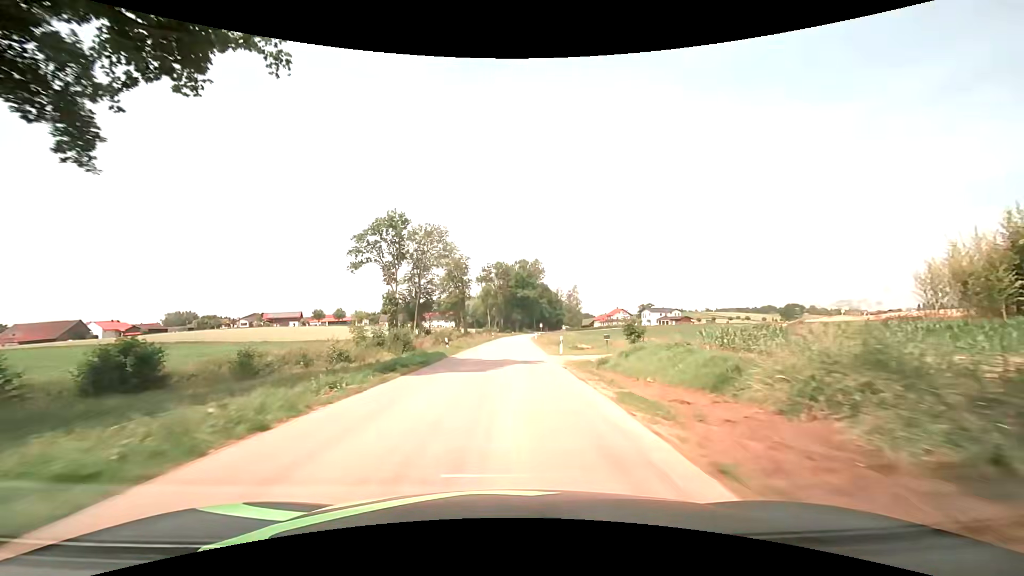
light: Day
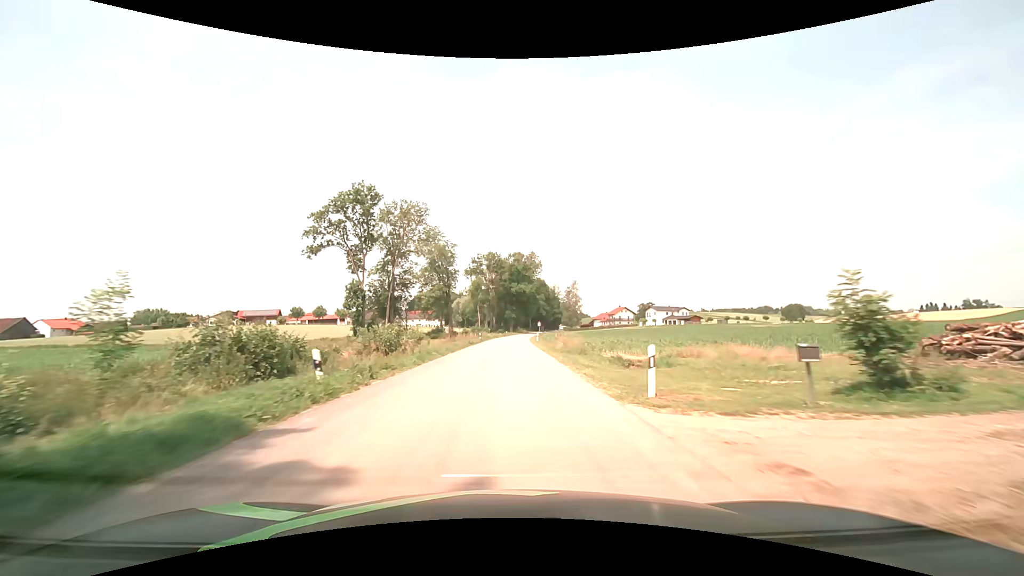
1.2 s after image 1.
(0.0, +20.3) m; 0°
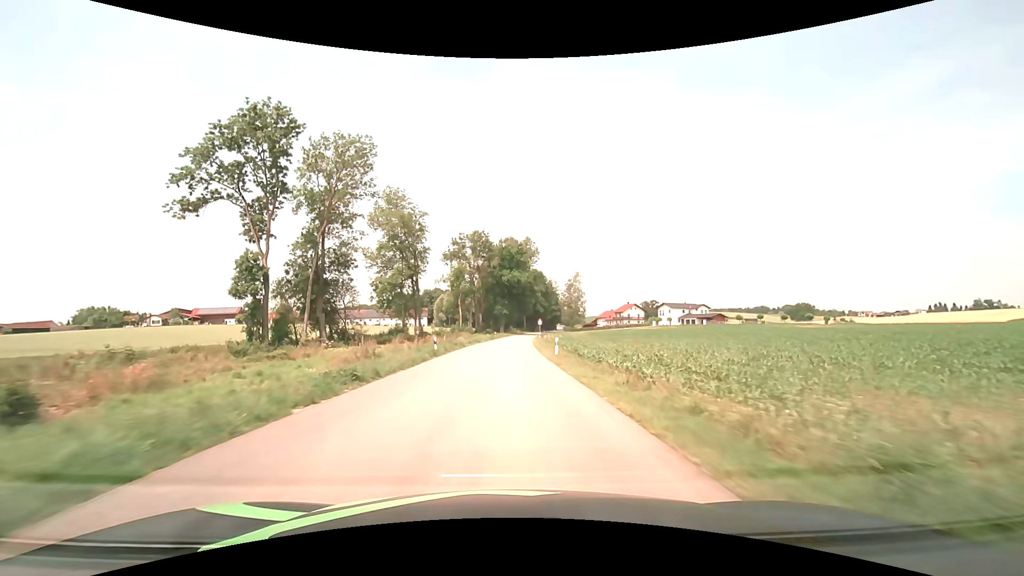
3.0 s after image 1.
(+0.4, +32.8) m; +1°
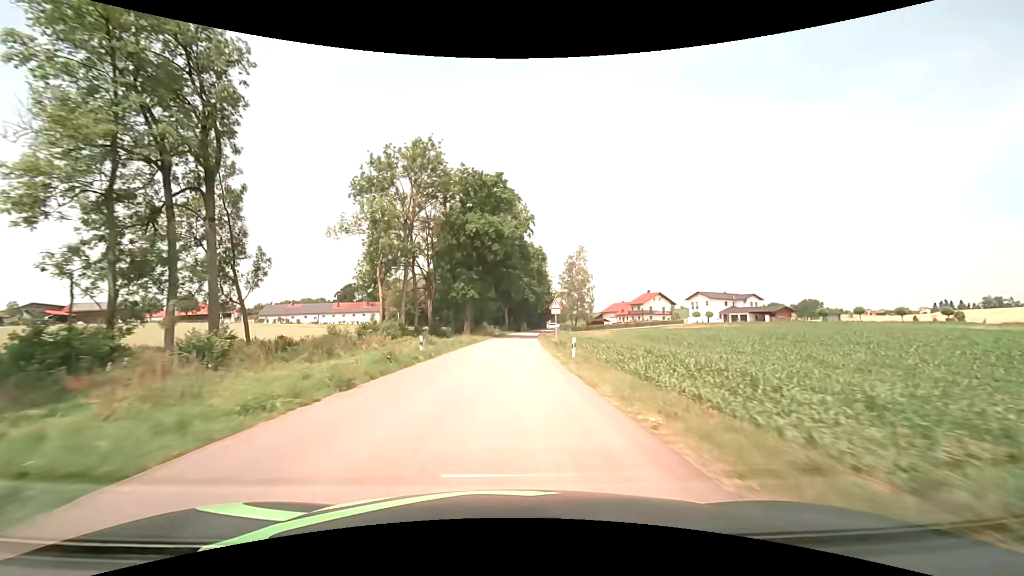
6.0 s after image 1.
(+1.0, +56.5) m; +3°
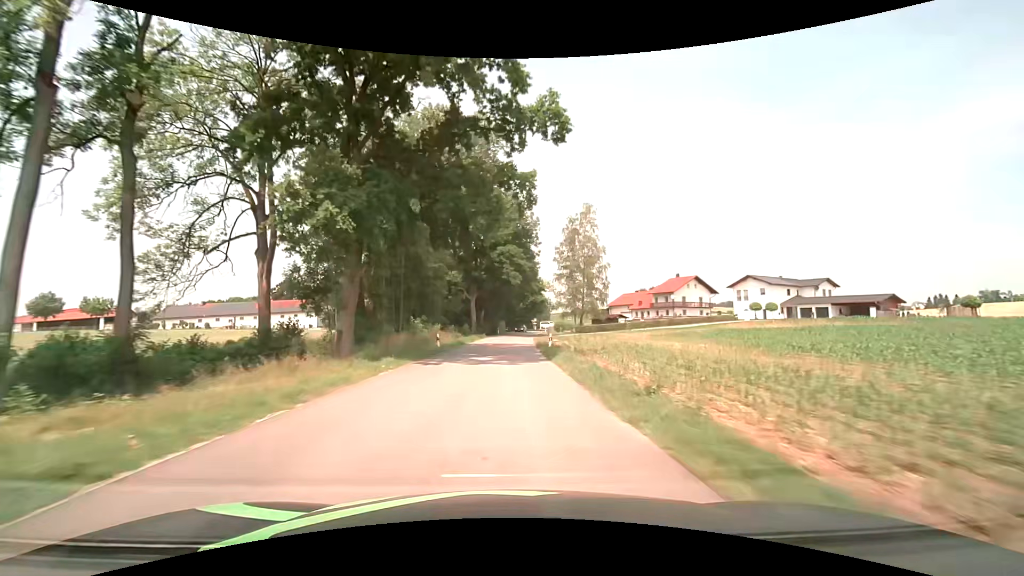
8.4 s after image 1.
(+1.2, +43.7) m; +3°
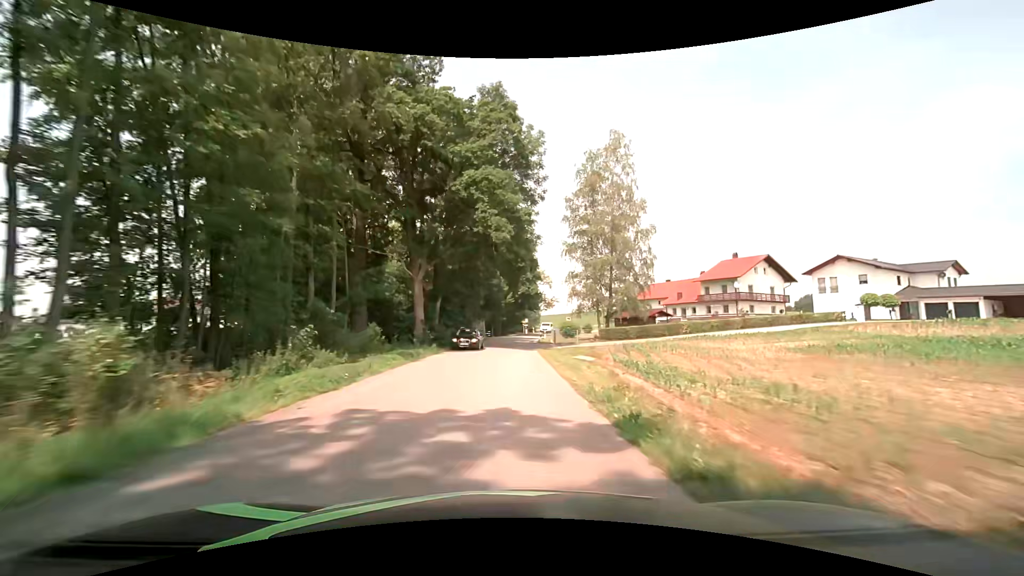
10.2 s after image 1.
(+0.4, +32.4) m; +2°
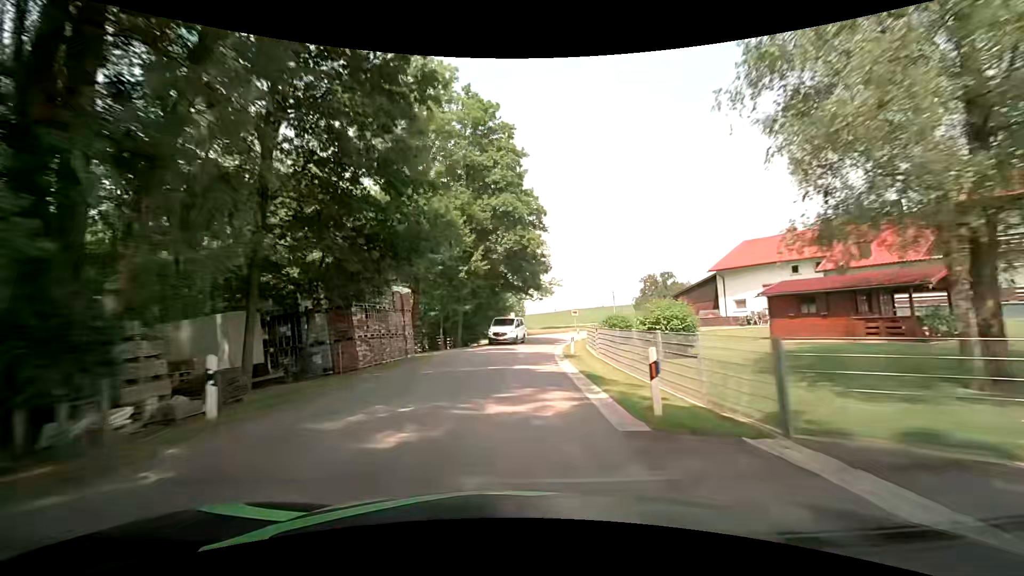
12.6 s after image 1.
(+0.7, +41.4) m; +2°
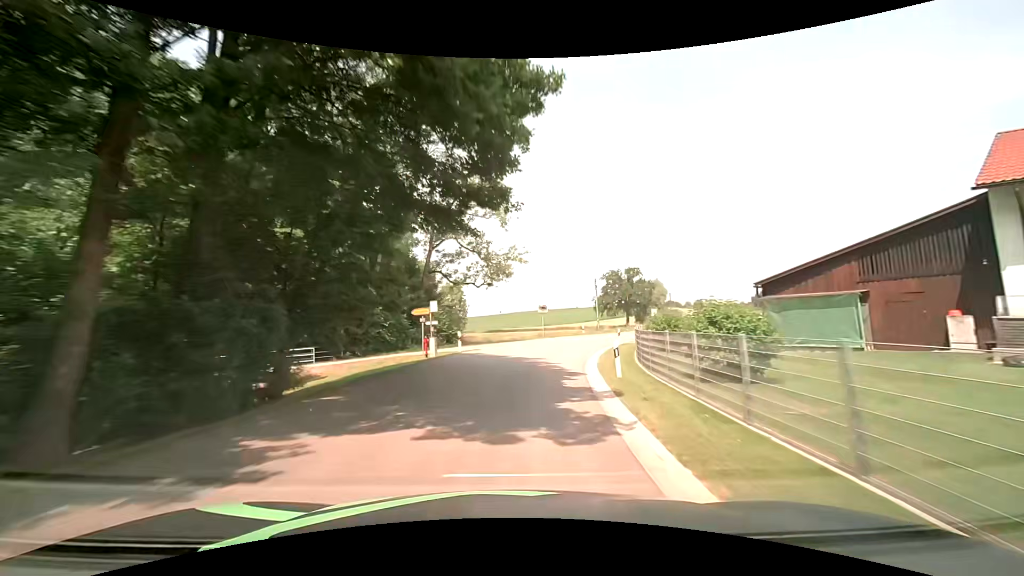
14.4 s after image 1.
(+1.6, +29.0) m; +6°
(0, +10) (+2, +20) (+4, +30) (+7, +39) (+11, +48) (+16, +57) (+21, +66) (+26, +74) (+31, +83) (+37, +91) m
